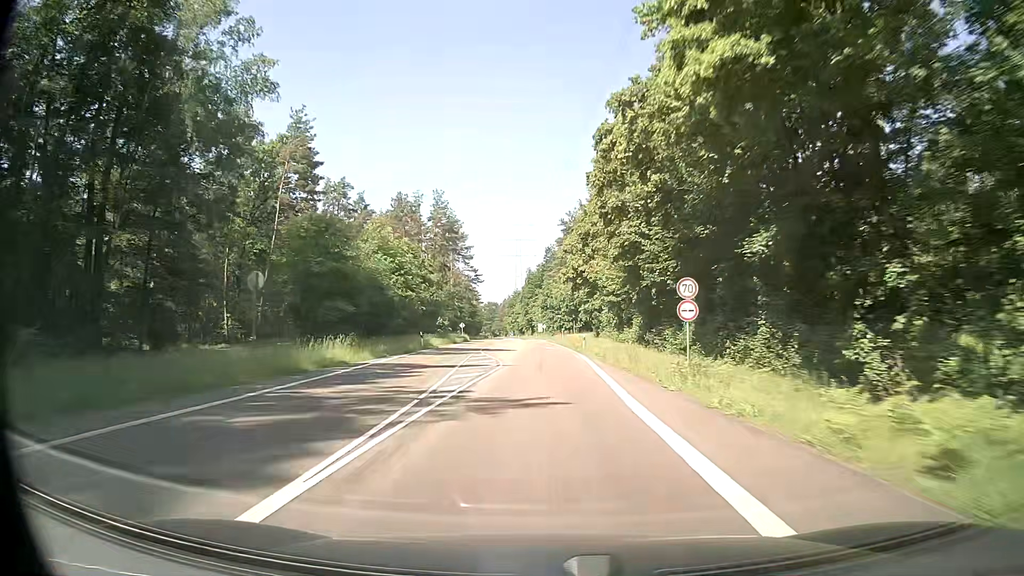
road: secondary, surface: asphalt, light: Day
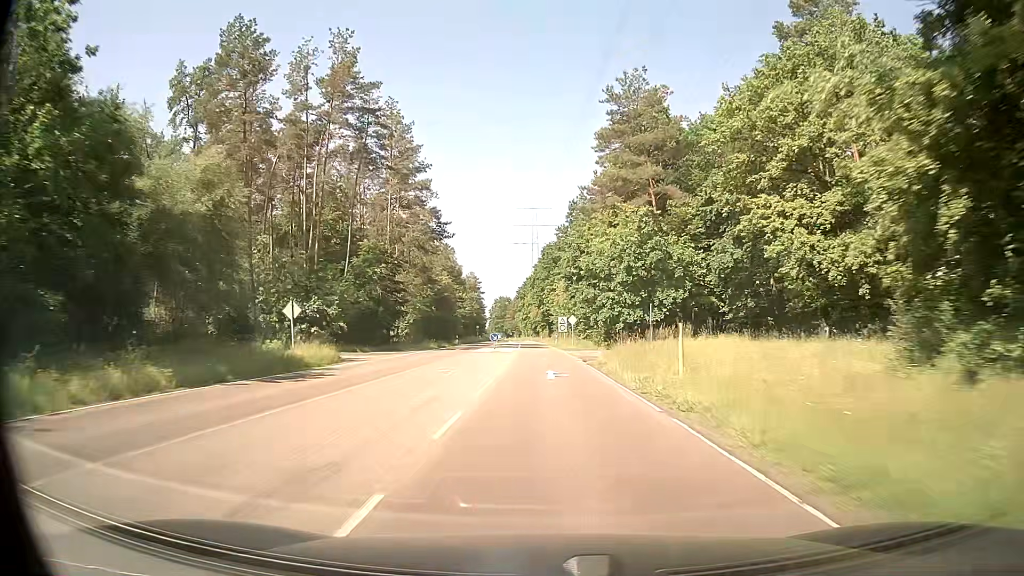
(-0.6, +67.1) m; -2°
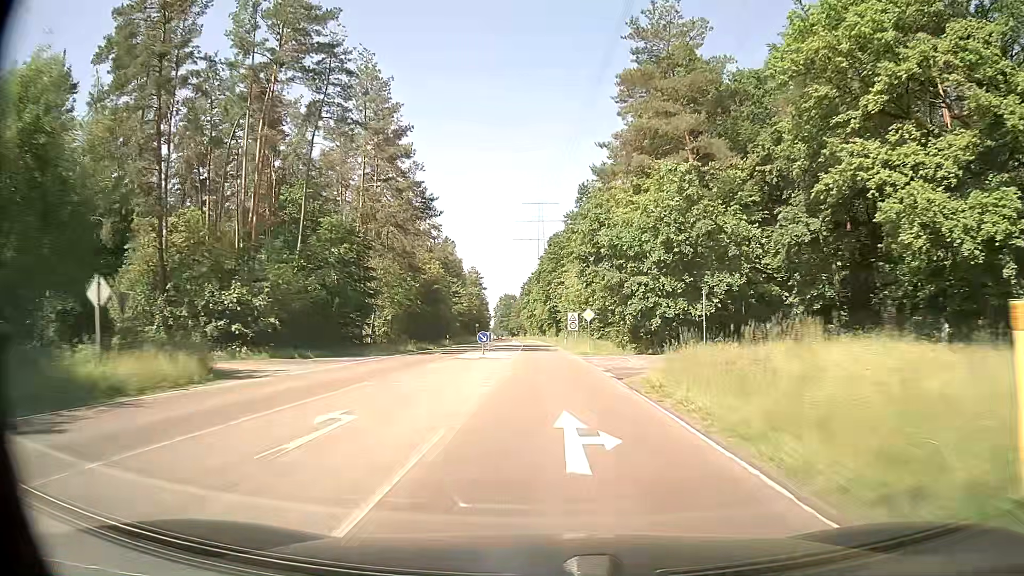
(-0.1, +13.1) m; -1°
(0, +10) (0, +20) (0, +30) (0, +40) (0, +50) (-1, +60) (-1, +70) (-1, +80) (-2, +90) (-2, +100) m
